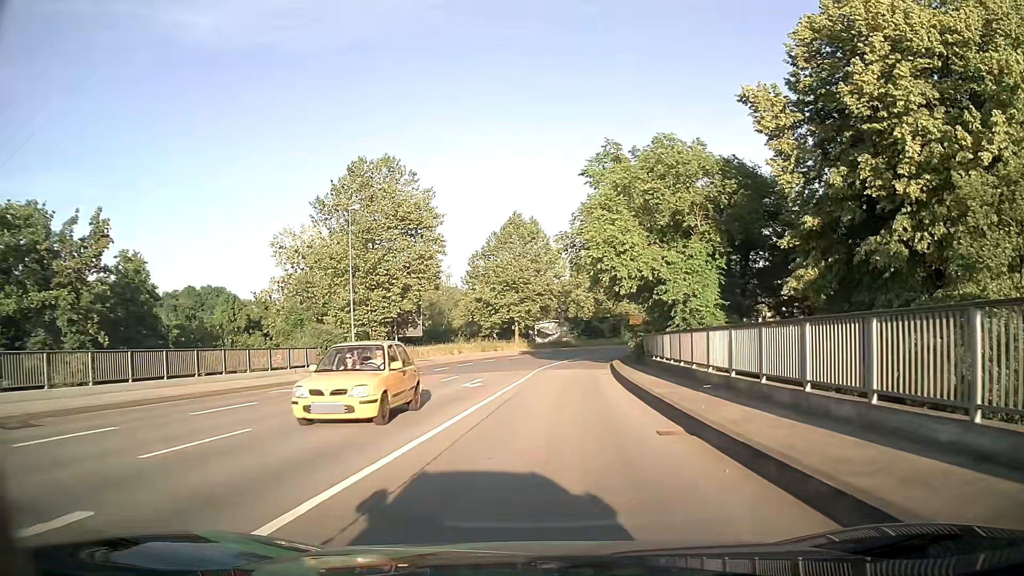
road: primary_link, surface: asphalt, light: Day
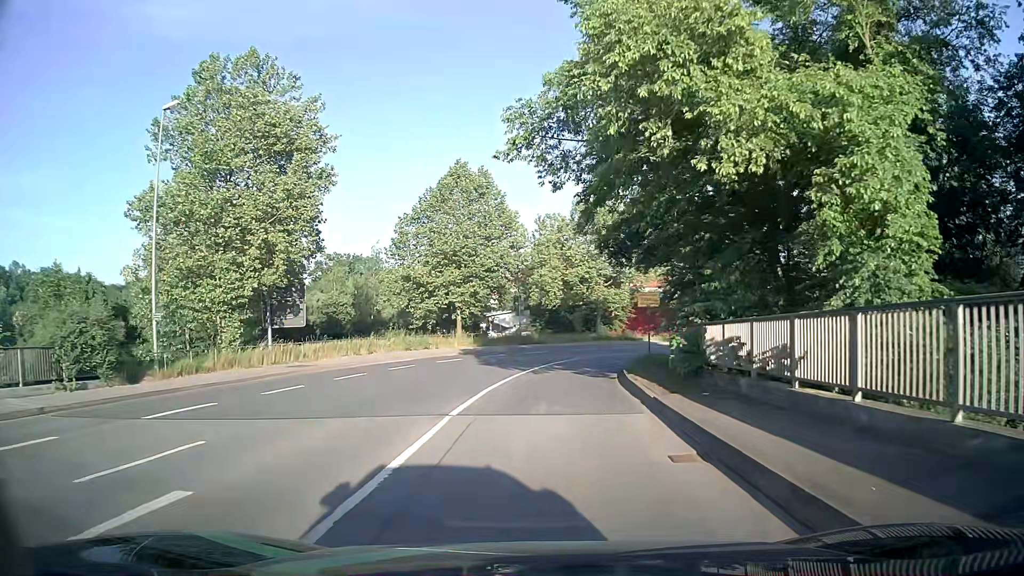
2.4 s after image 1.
(+0.6, +19.7) m; +3°
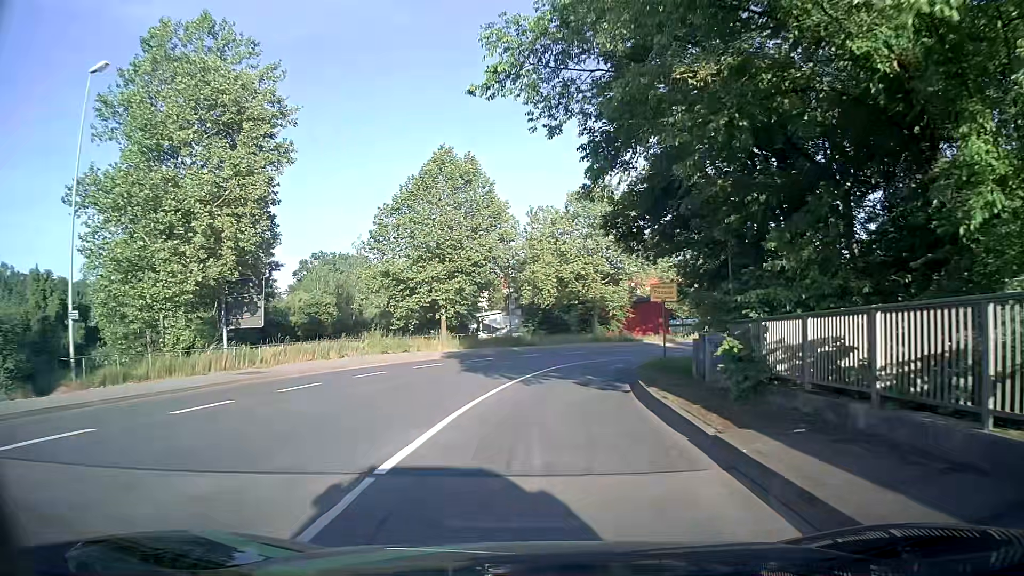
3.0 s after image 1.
(0.0, +4.8) m; 0°
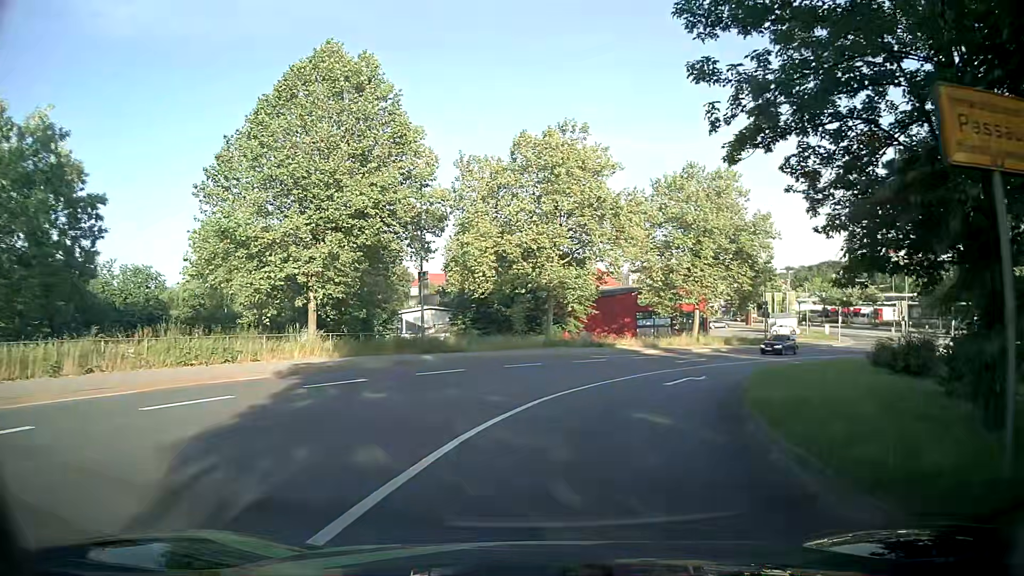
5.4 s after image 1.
(+0.6, +18.8) m; +6°
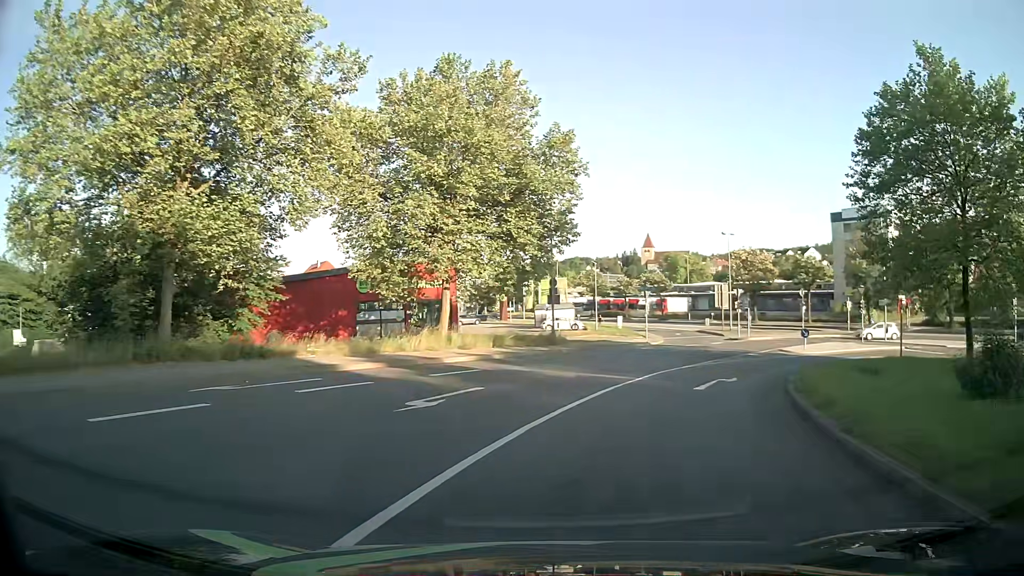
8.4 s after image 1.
(+3.9, +22.7) m; +21°
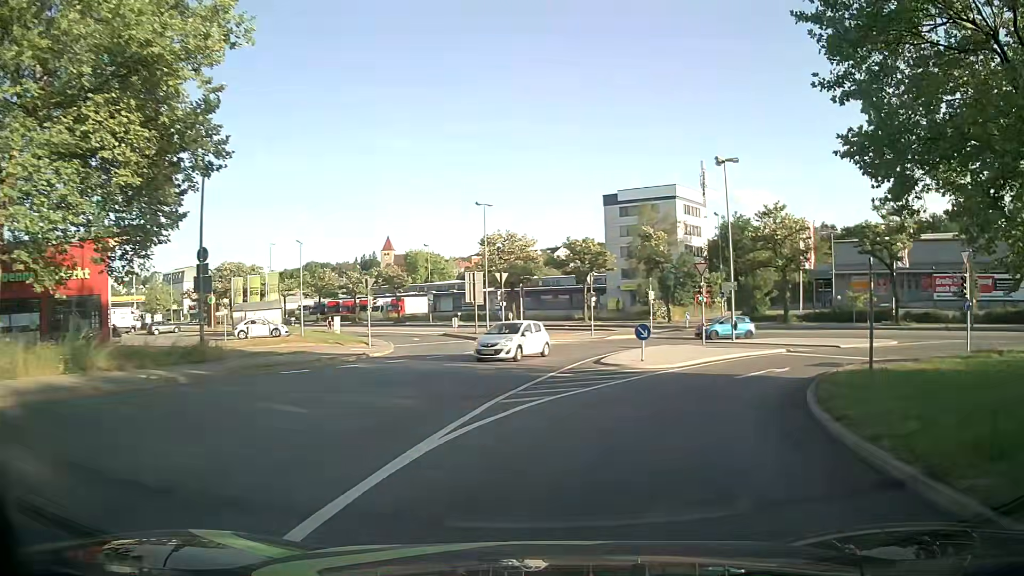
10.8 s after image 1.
(+3.3, +17.7) m; +21°
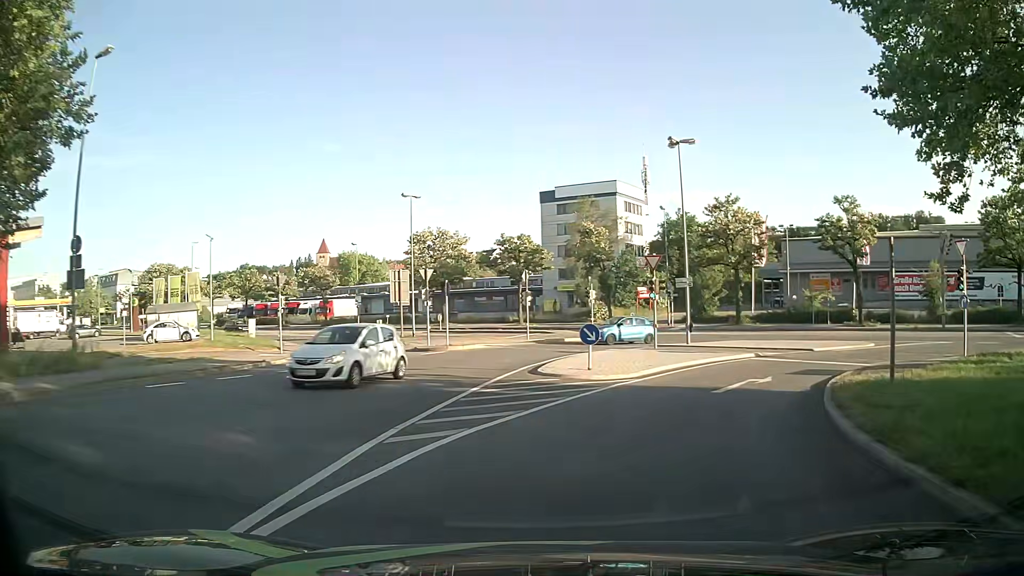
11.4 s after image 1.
(+0.2, +4.3) m; +5°
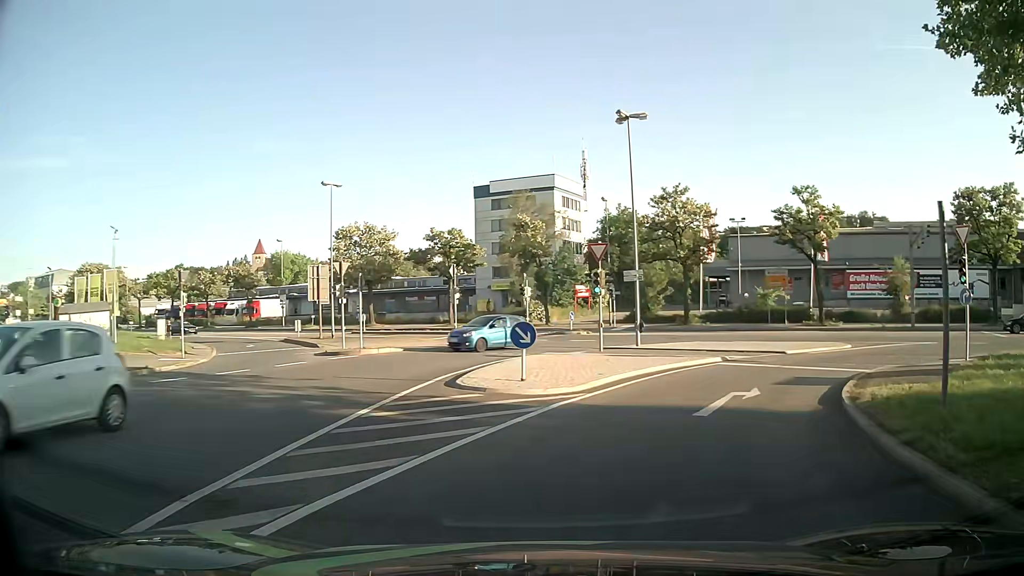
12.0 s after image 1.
(+0.2, +4.2) m; +6°
(+1, +10) (+6, +19) (+14, +24) (+24, +25) (+33, +22) (+42, +18) (+51, +13) (+60, +7) (+68, +2) (+77, -3) m
